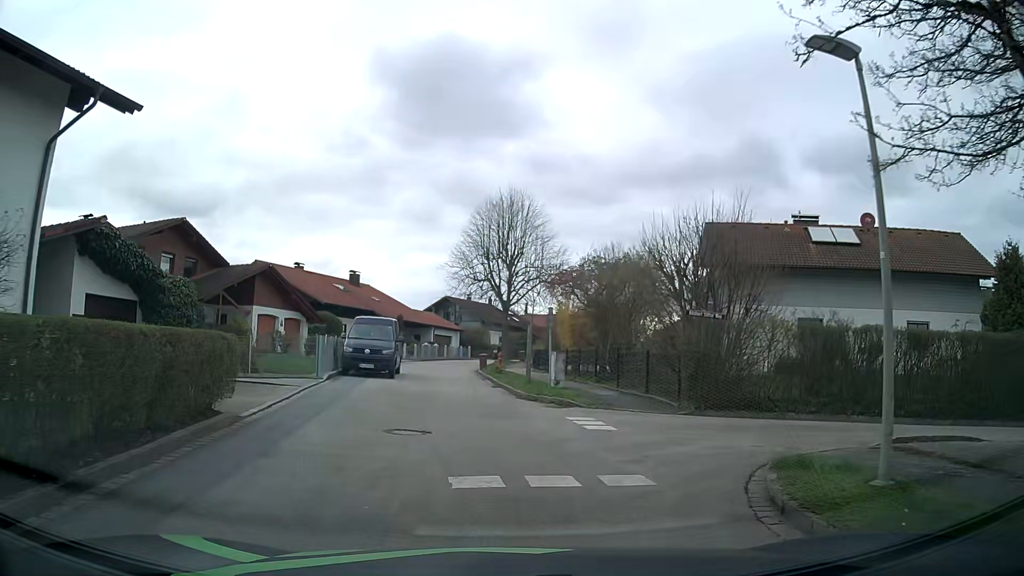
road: residential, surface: asphalt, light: Day
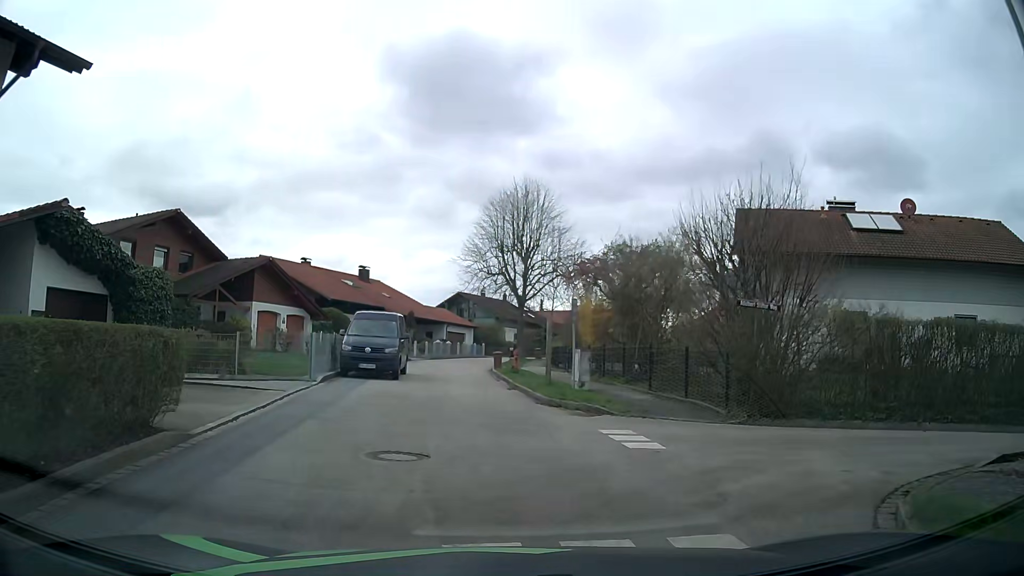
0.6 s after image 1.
(+0.1, +2.4) m; -1°
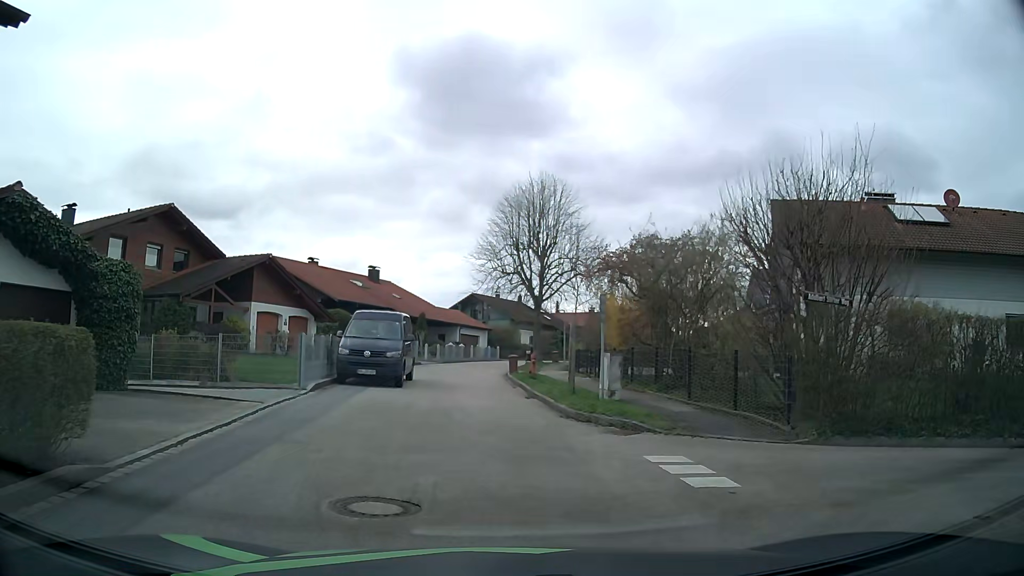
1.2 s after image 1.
(0.0, +2.4) m; -1°
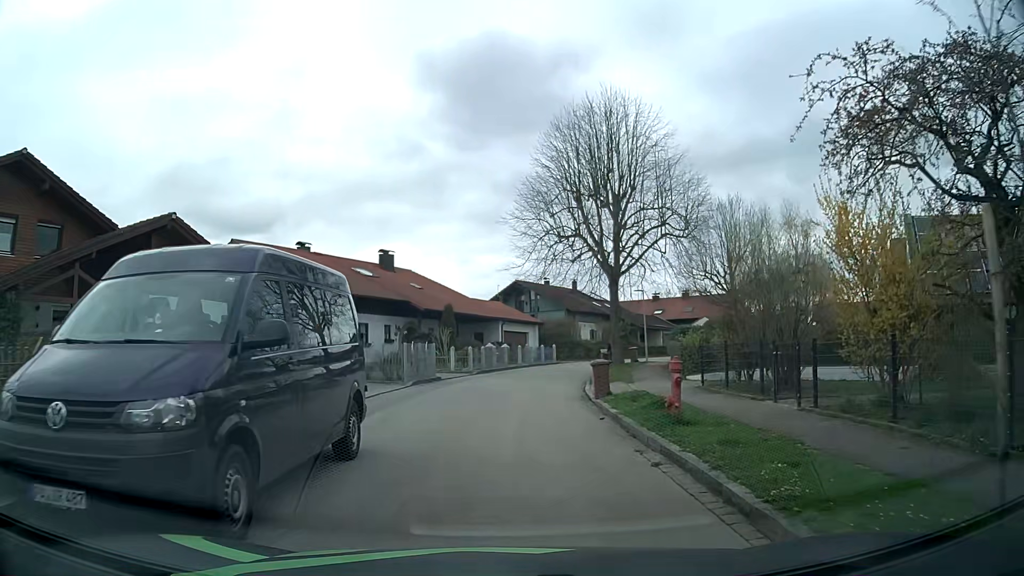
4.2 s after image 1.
(-0.3, +15.1) m; -2°
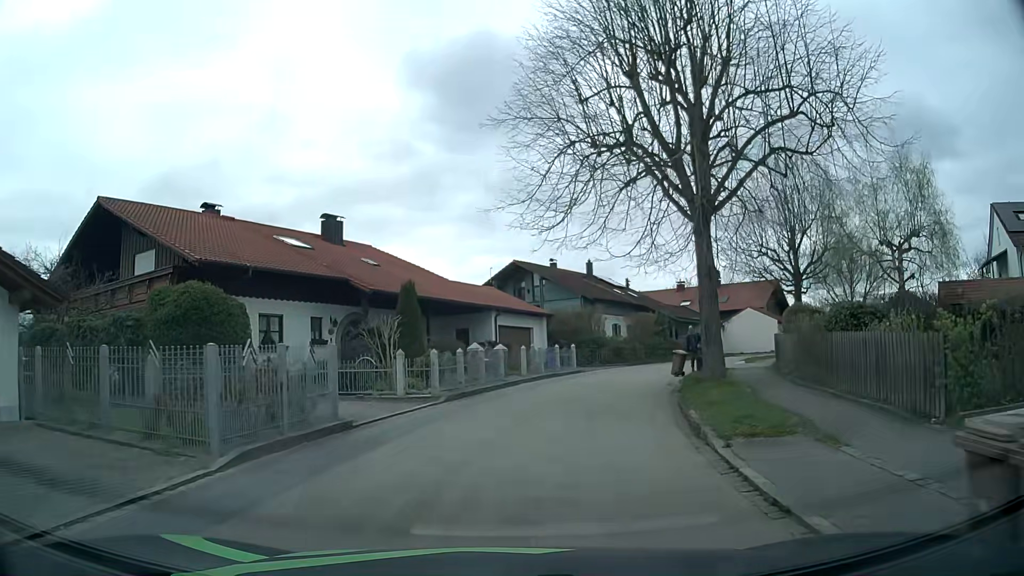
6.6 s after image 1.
(-0.1, +14.7) m; 0°
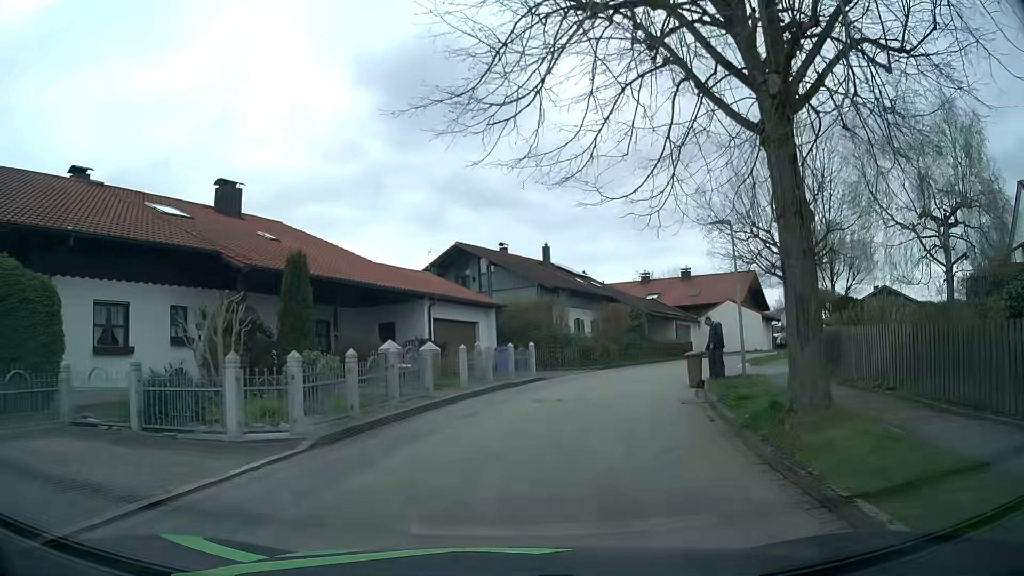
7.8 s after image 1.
(+0.2, +7.7) m; +5°
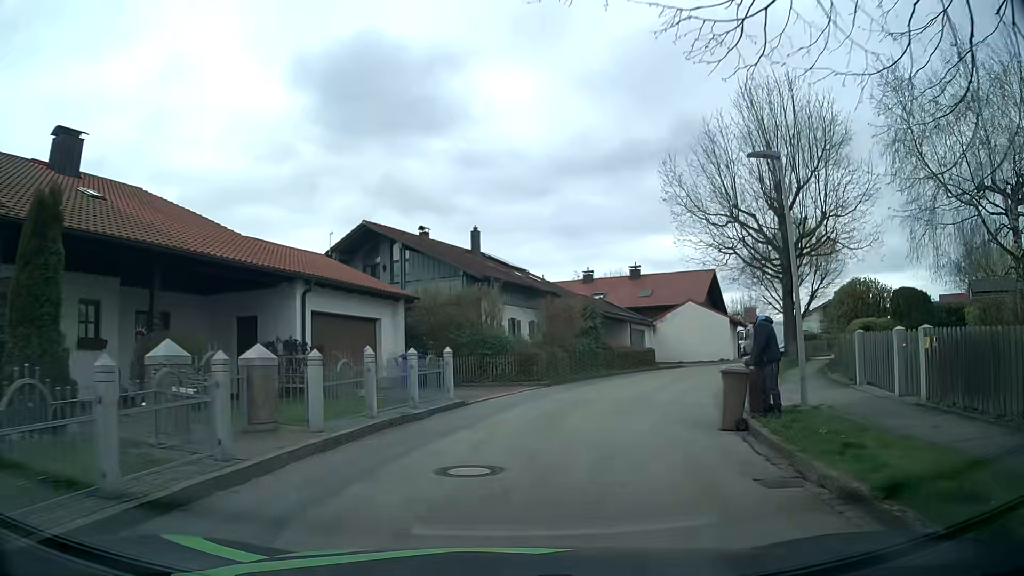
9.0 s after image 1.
(+0.3, +7.8) m; +5°
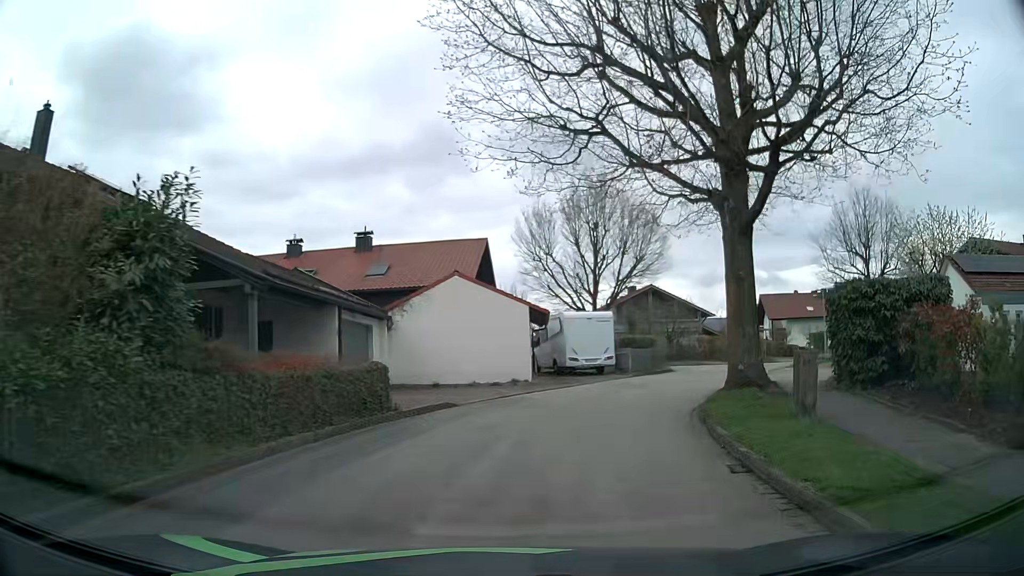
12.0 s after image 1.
(+3.9, +19.3) m; +23°
(+1, +10) (+4, +20) (+8, +28) (+14, +37) (+20, +44) (+28, +51) (+37, +55) (+47, +58) (+56, +60) (+66, +60) m
